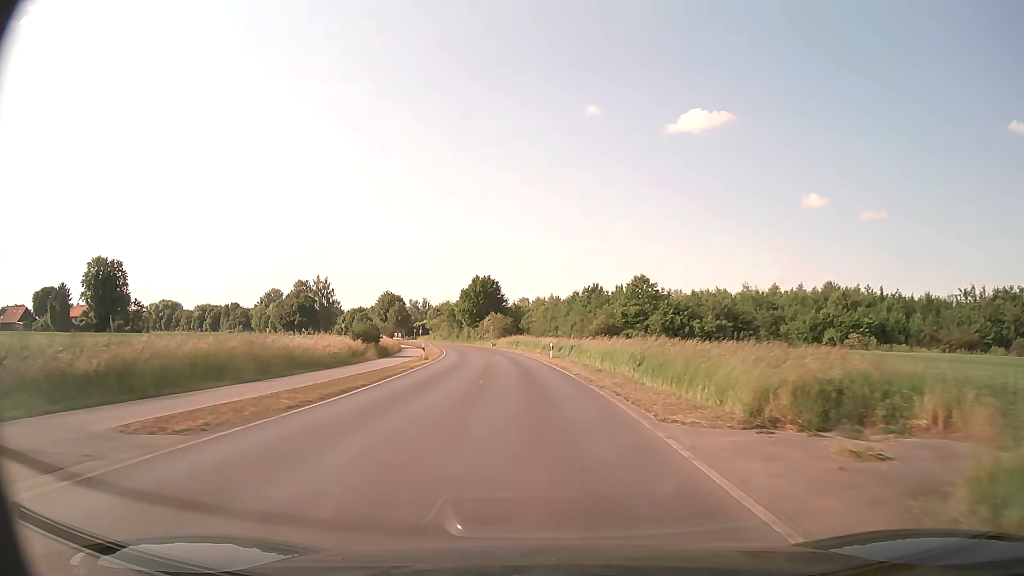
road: secondary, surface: asphalt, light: Day
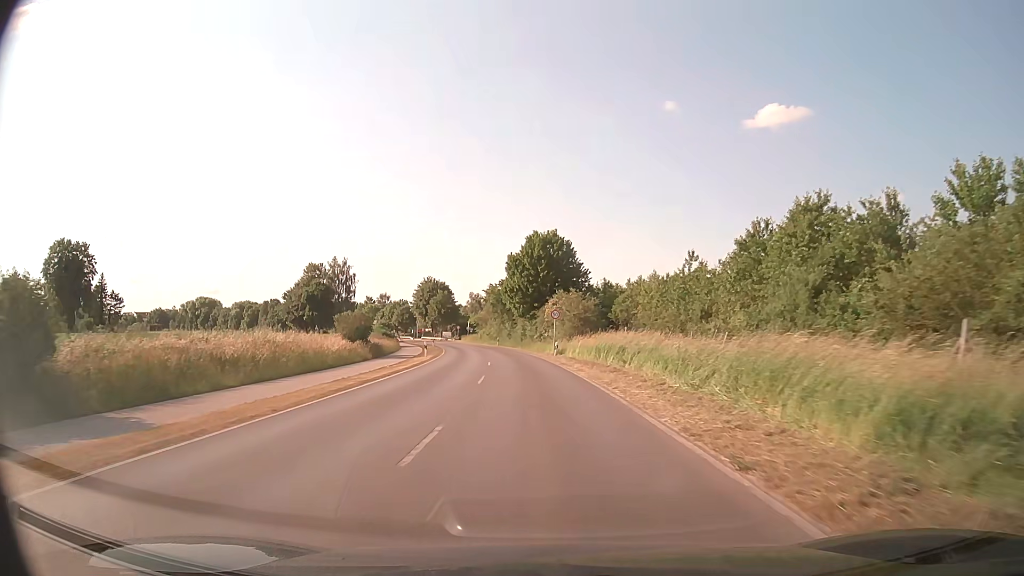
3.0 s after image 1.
(-2.9, +49.2) m; -7°
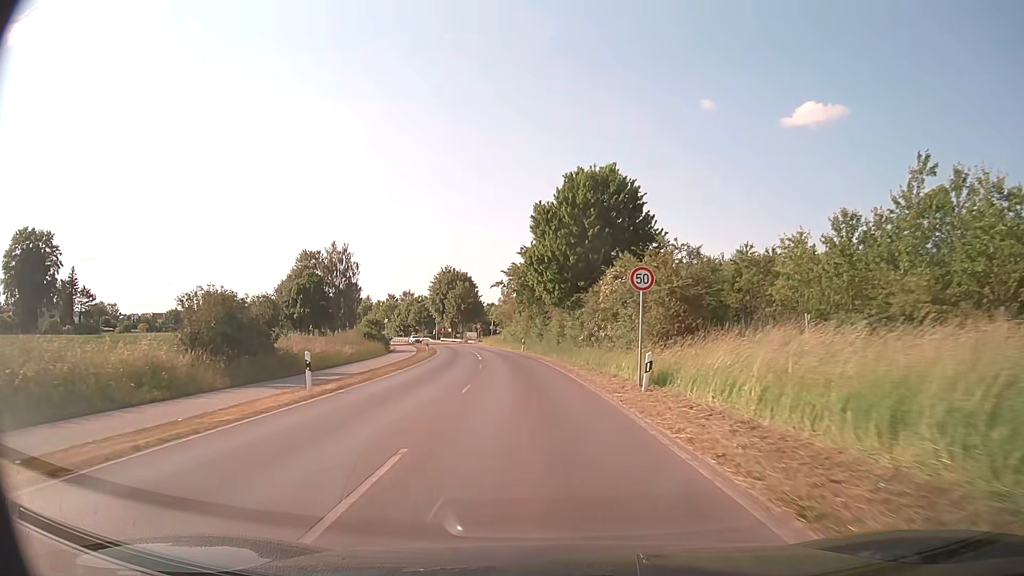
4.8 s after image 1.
(-0.7, +26.7) m; -3°
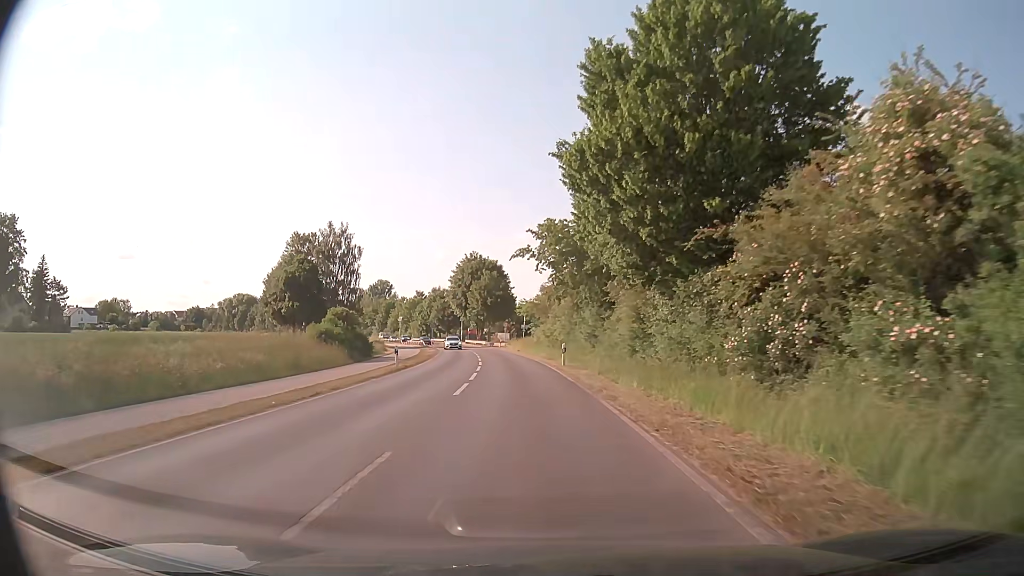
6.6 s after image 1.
(-0.7, +23.8) m; -4°
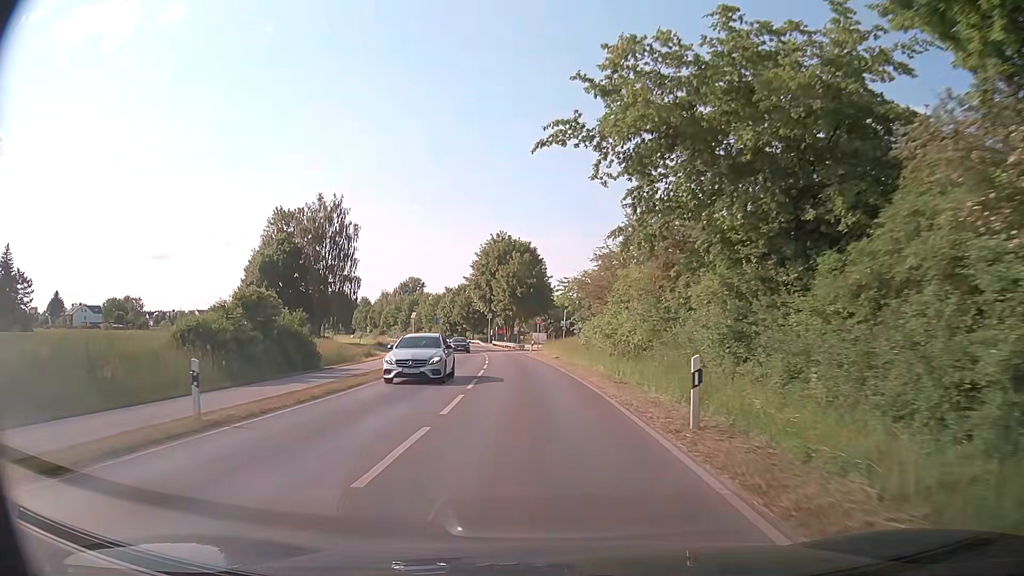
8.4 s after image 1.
(-0.6, +21.9) m; -3°
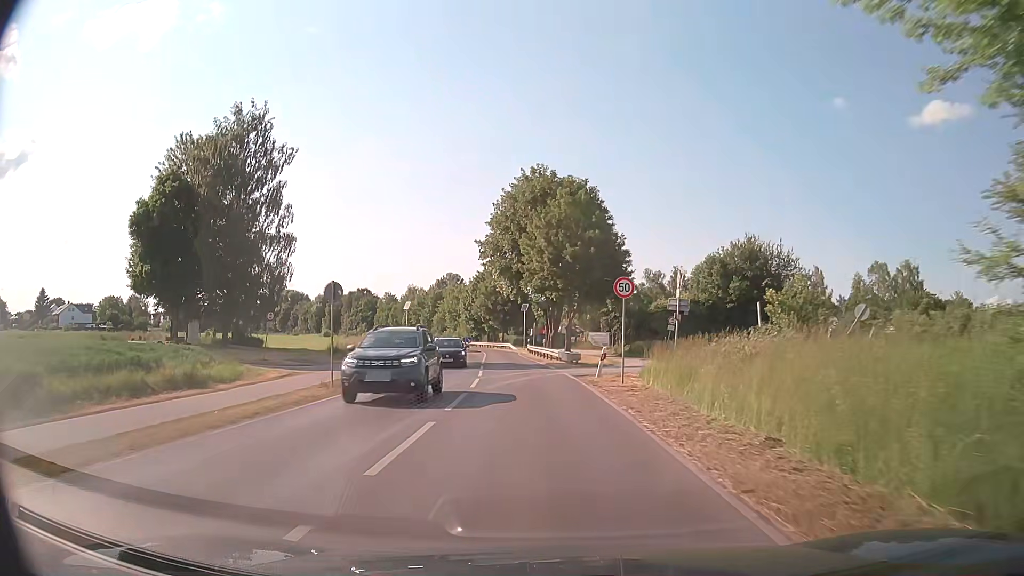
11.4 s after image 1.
(-1.3, +35.5) m; -4°
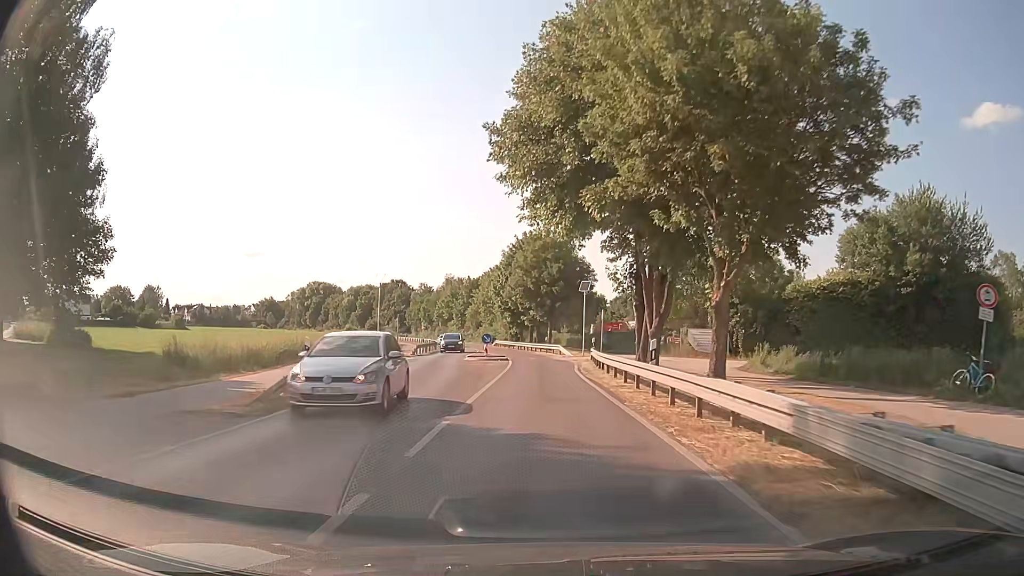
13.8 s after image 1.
(-1.1, +29.1) m; -5°
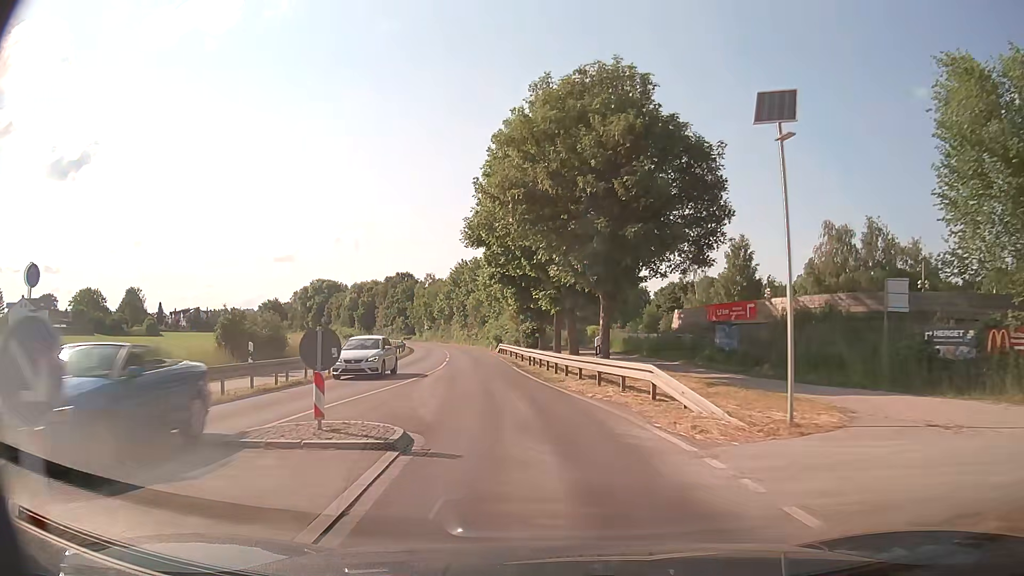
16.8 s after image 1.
(-0.3, +35.2) m; -2°
(0, +10) (-1, +20) (-3, +30) (-4, +40) (-6, +50) (-7, +59) (-9, +69) (-11, +79) (-14, +89) (-16, +98) m
